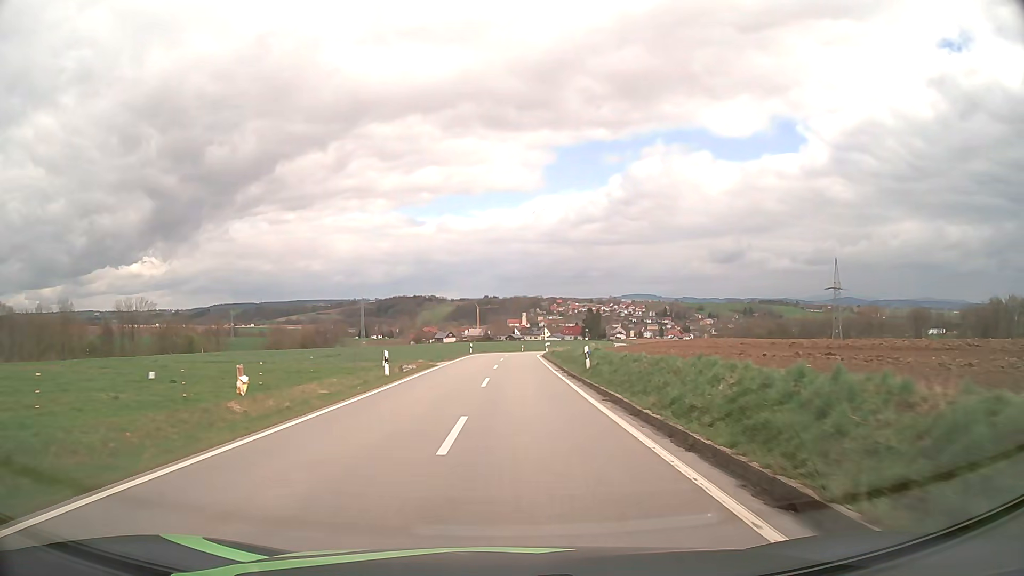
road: tertiary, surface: asphalt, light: Day
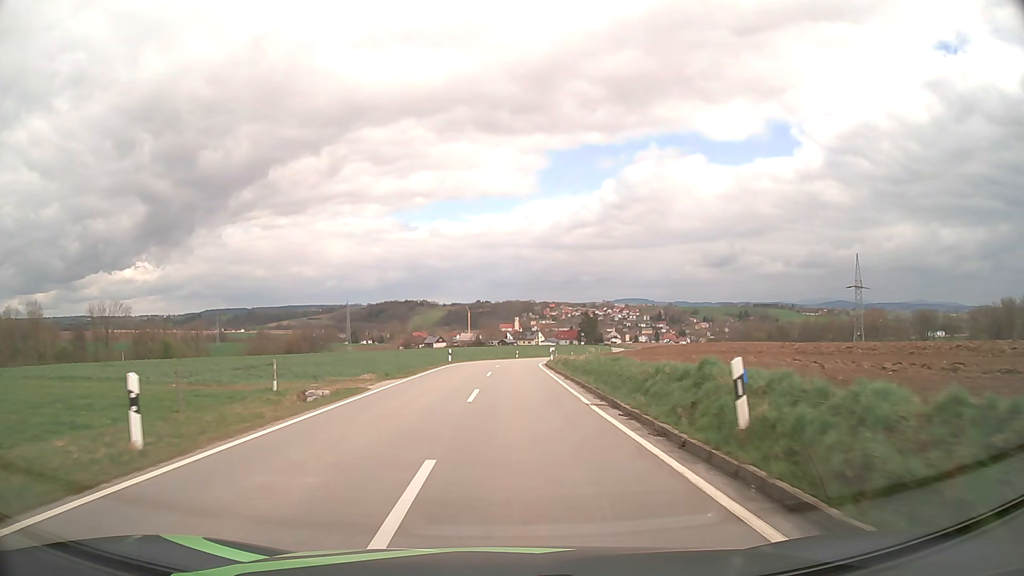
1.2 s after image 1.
(+0.1, +16.7) m; +1°
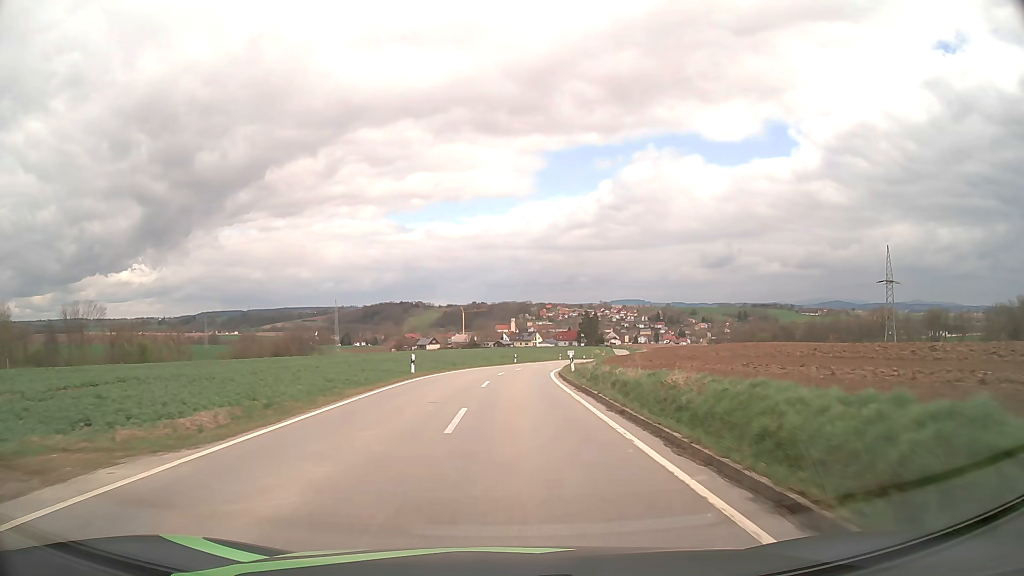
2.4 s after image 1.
(+0.1, +17.5) m; 0°
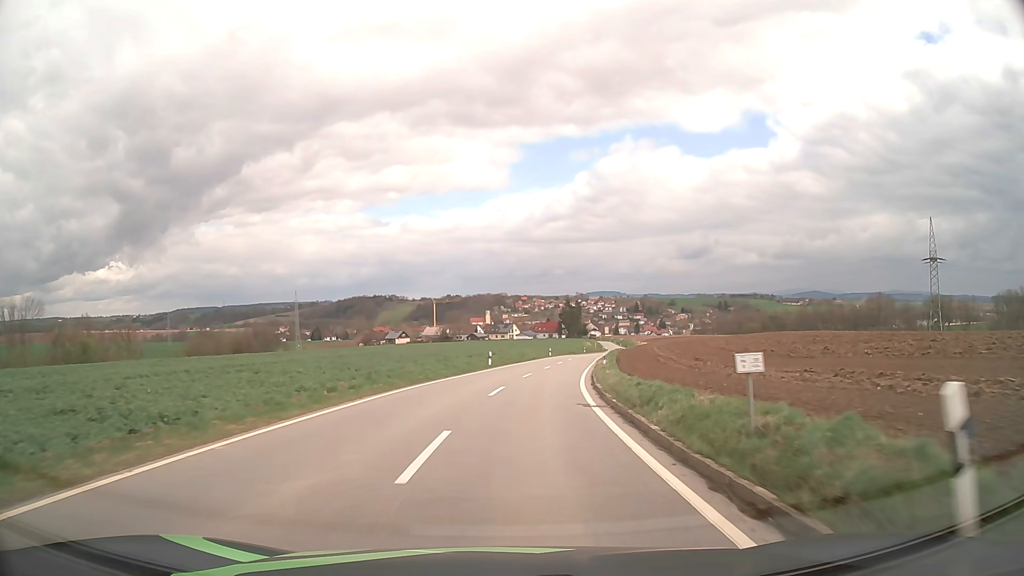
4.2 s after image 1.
(+0.3, +27.6) m; +2°
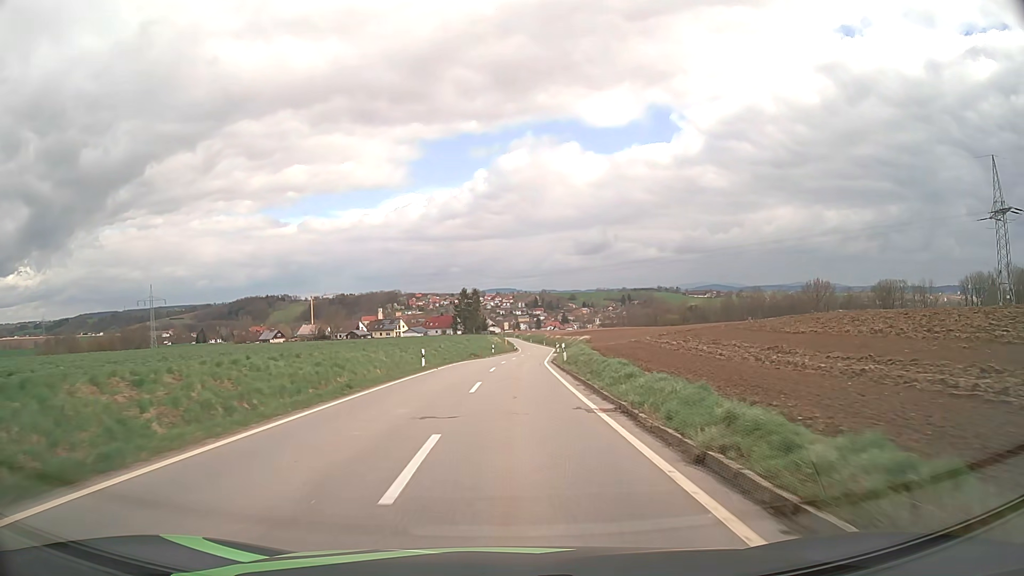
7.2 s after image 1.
(+4.1, +48.7) m; +9°
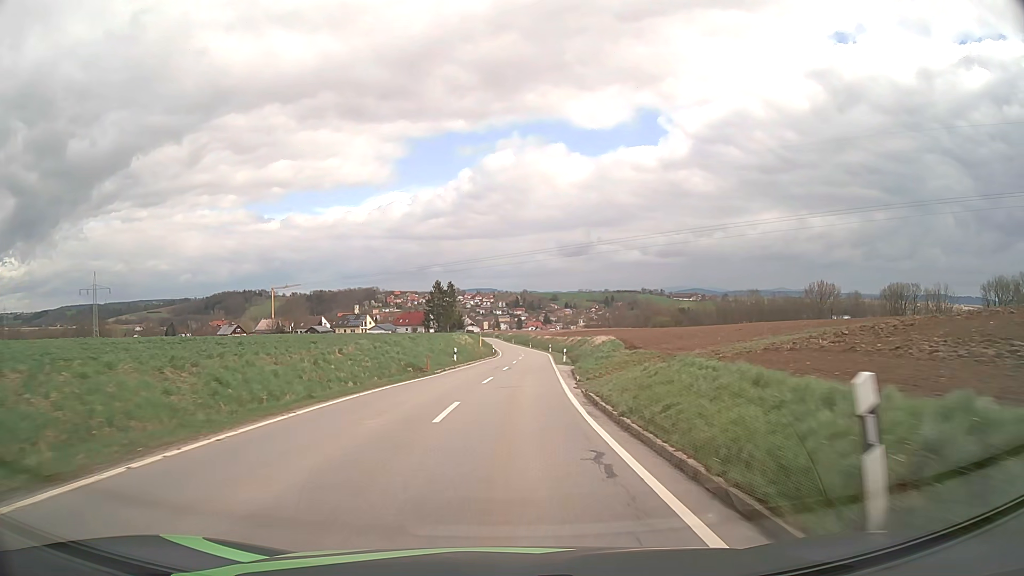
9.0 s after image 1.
(+0.5, +29.9) m; +2°
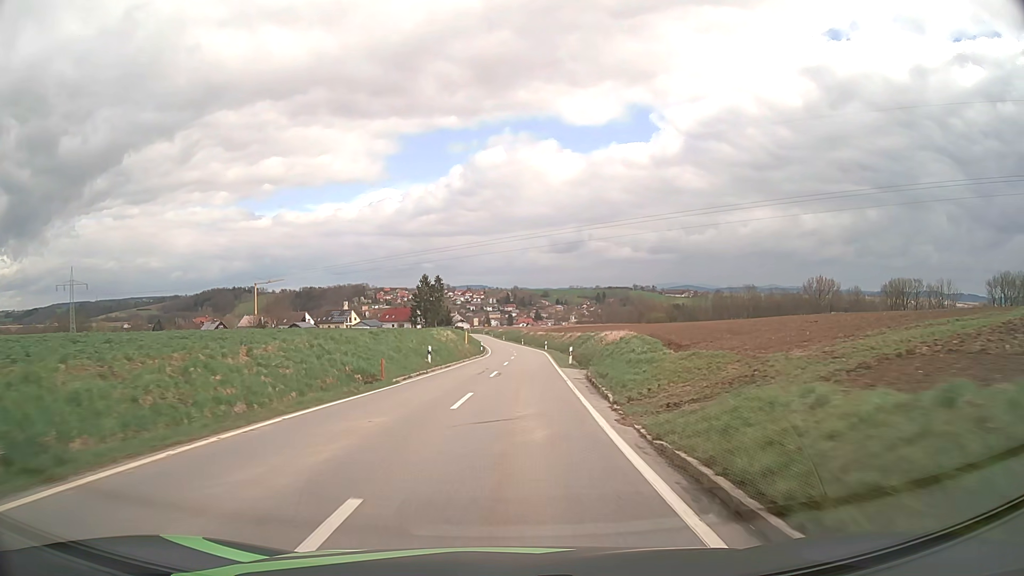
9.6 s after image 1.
(+0.1, +9.9) m; +1°
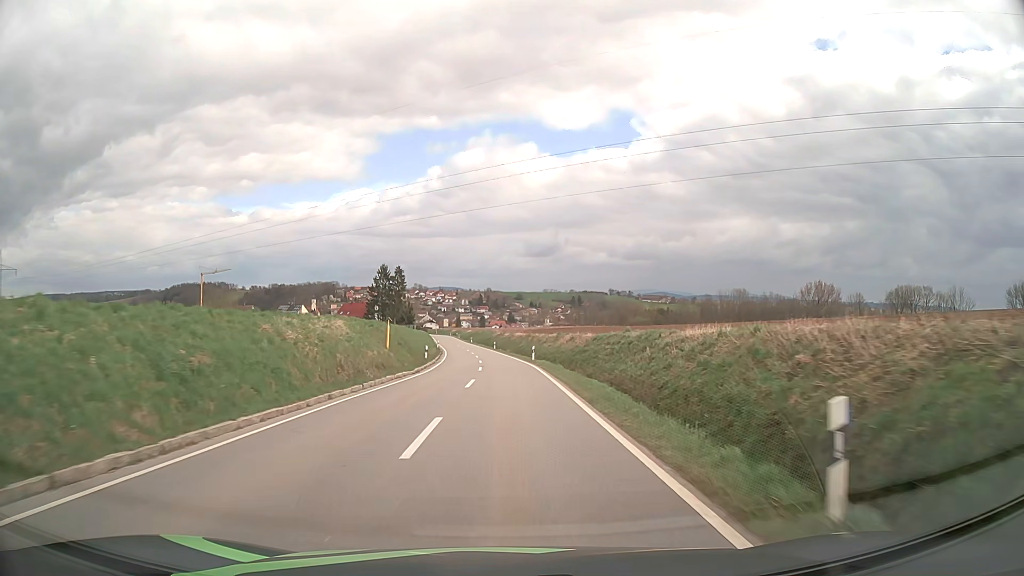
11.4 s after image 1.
(+0.6, +29.6) m; +2°
(0, +10) (0, +20) (0, +30) (0, +40) (-1, +50) (-1, +60) (-2, +70) (-3, +80) (-4, +90) (-5, +100) m
